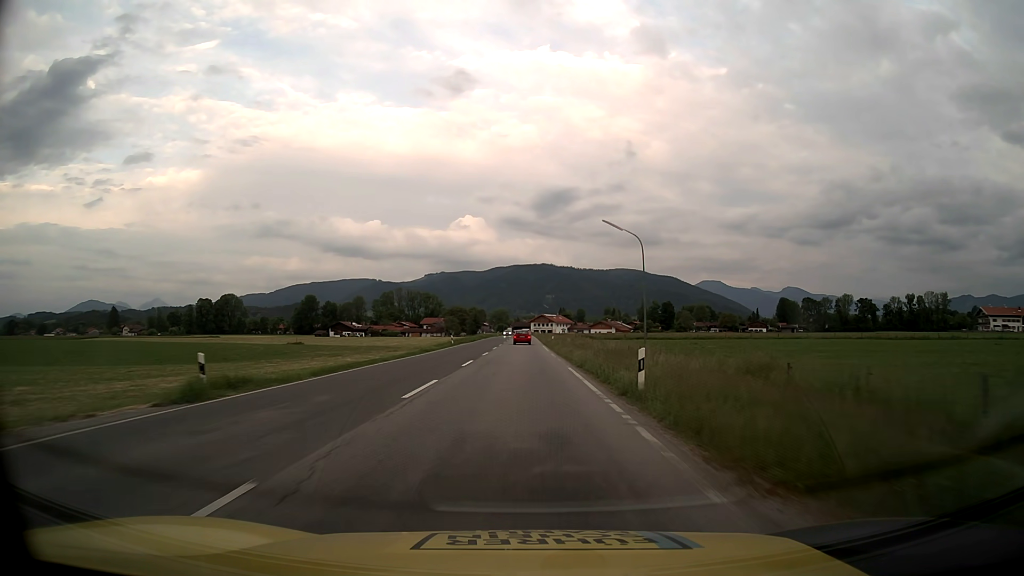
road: primary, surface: asphalt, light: Day
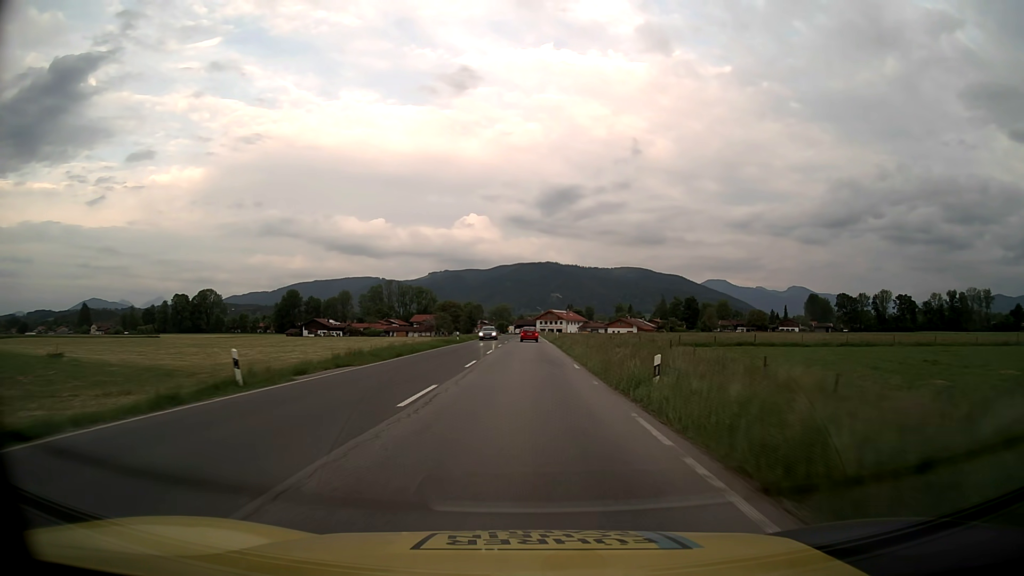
(-0.2, +49.4) m; 0°
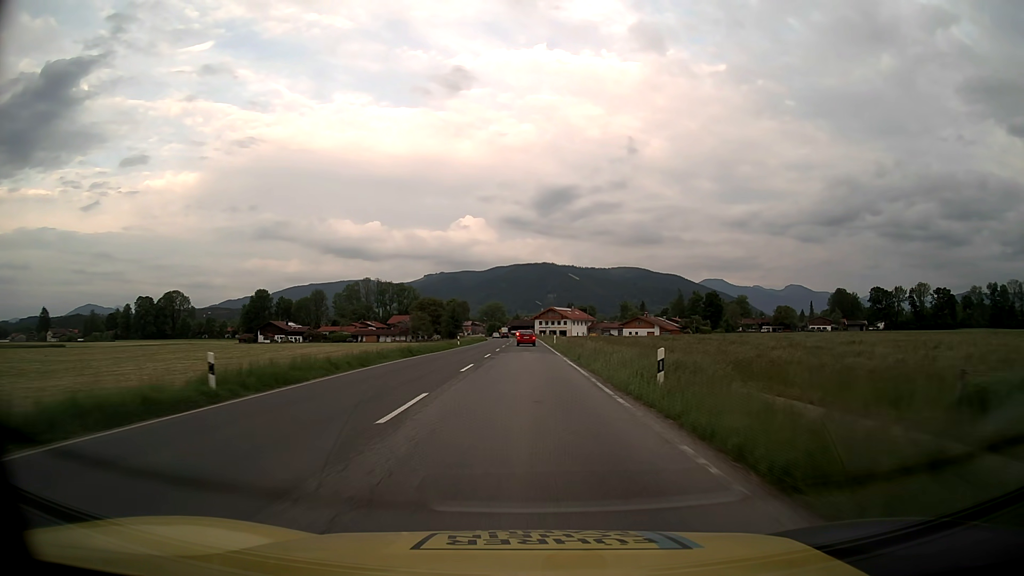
(+0.1, +49.8) m; 0°
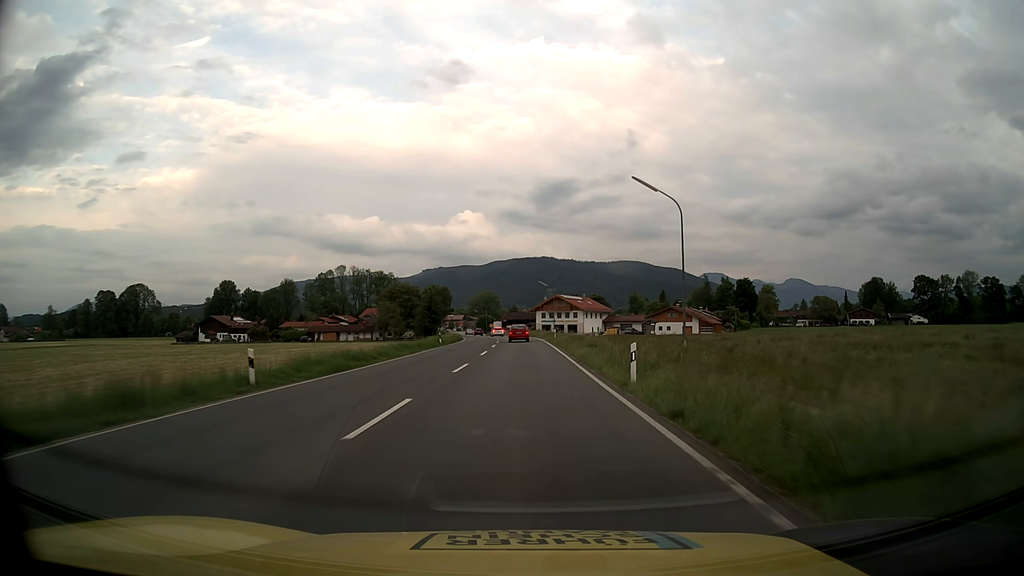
(+0.1, +49.3) m; 0°
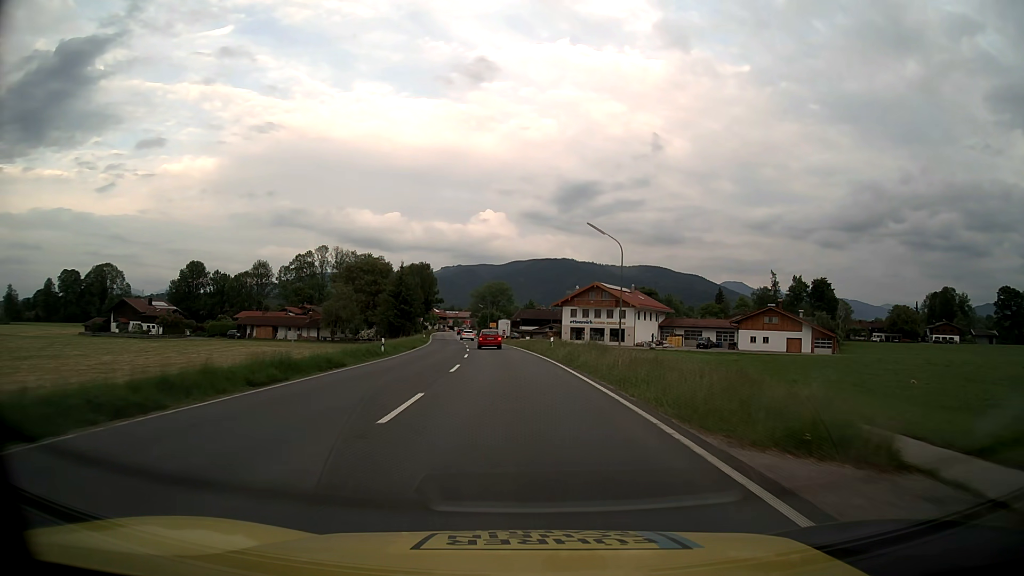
(-0.6, +58.1) m; -2°
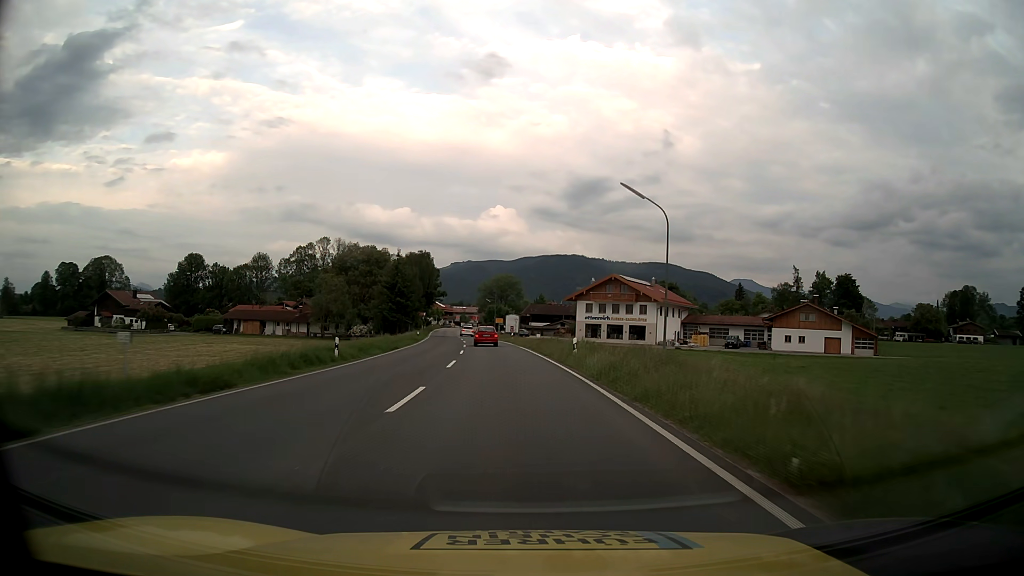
(-0.1, +10.9) m; -1°
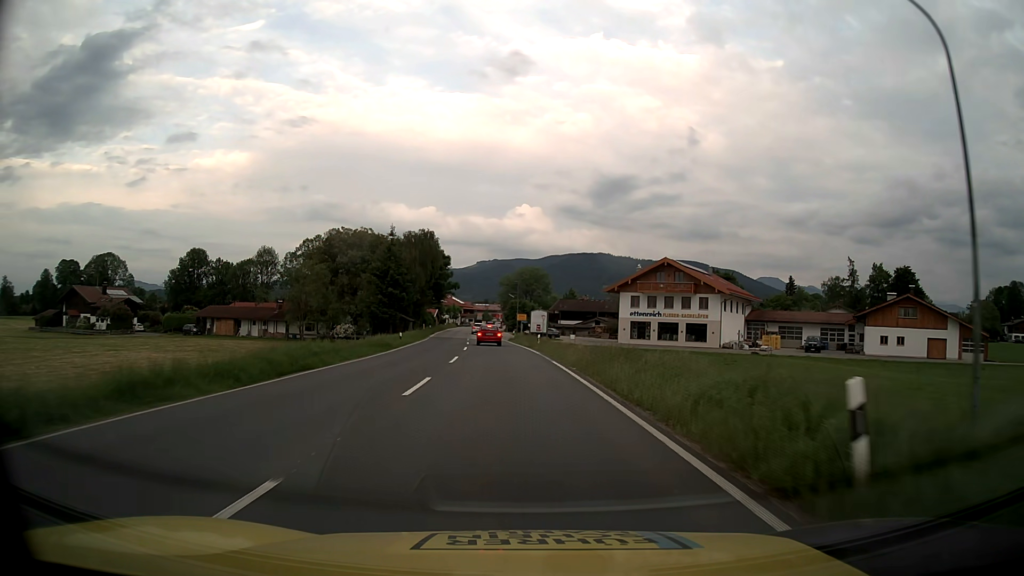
(-0.4, +21.2) m; -2°
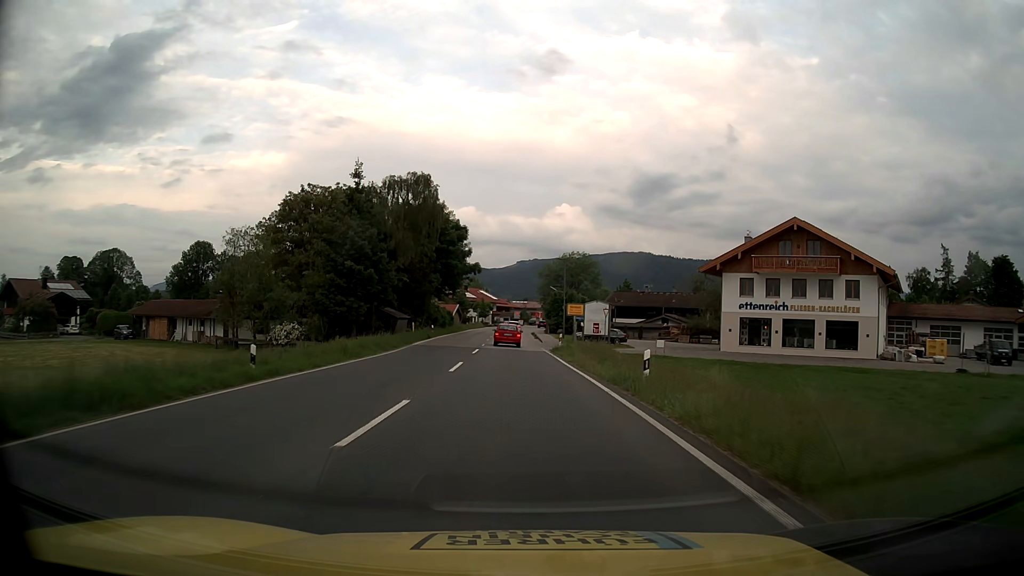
(-0.8, +29.7) m; -3°
(0, +10) (0, +20) (-1, +30) (-1, +40) (-1, +50) (-2, +60) (-2, +70) (-2, +80) (-2, +90) (-1, +100) m
